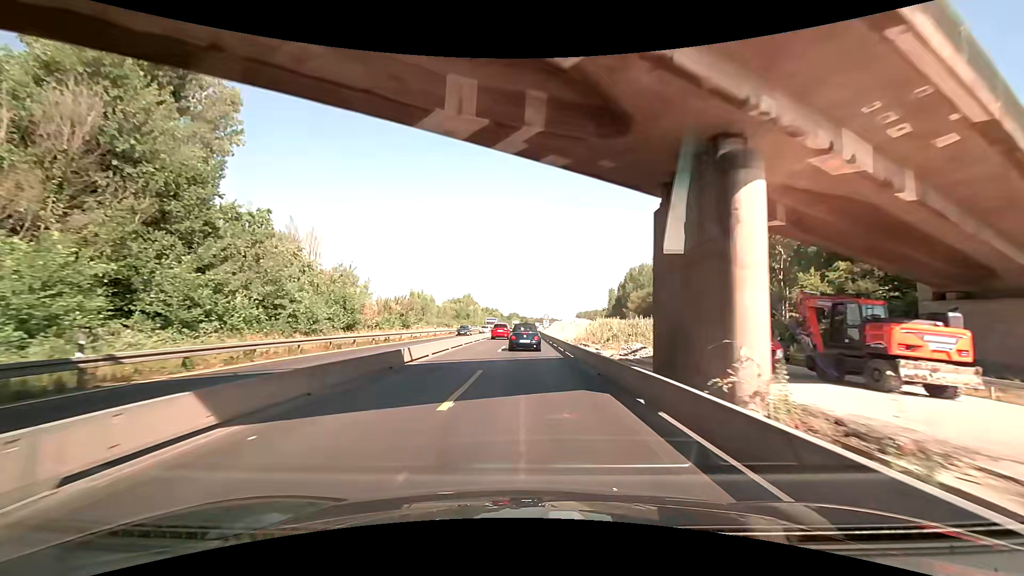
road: motorway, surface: asphalt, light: Day
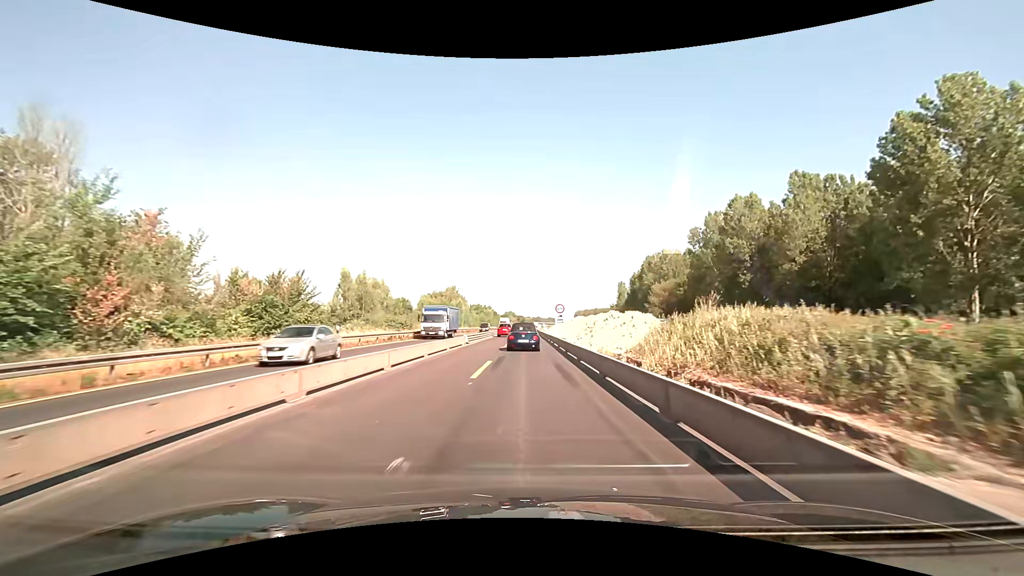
(-0.1, +31.0) m; 0°
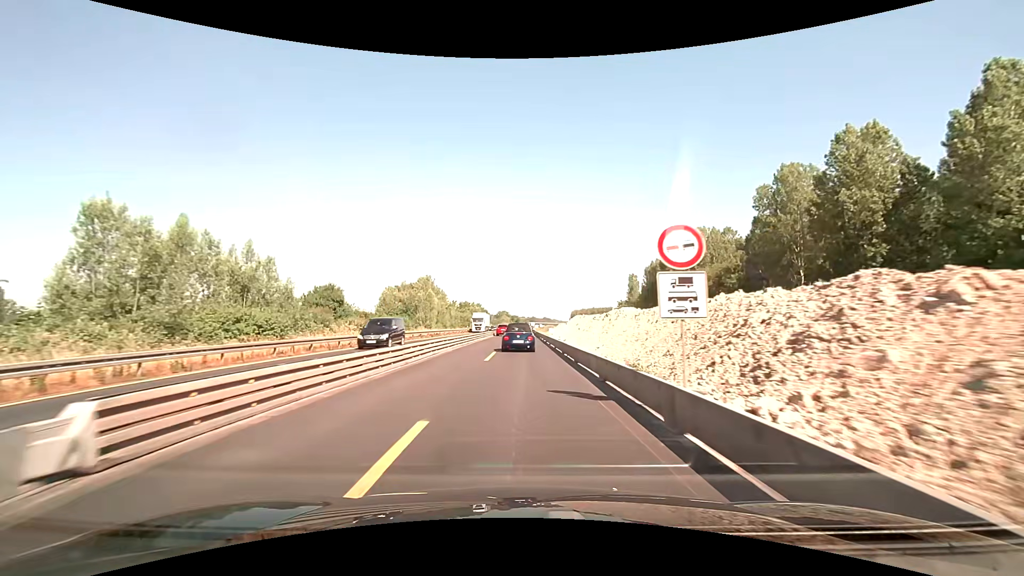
(+0.2, +30.8) m; +1°
